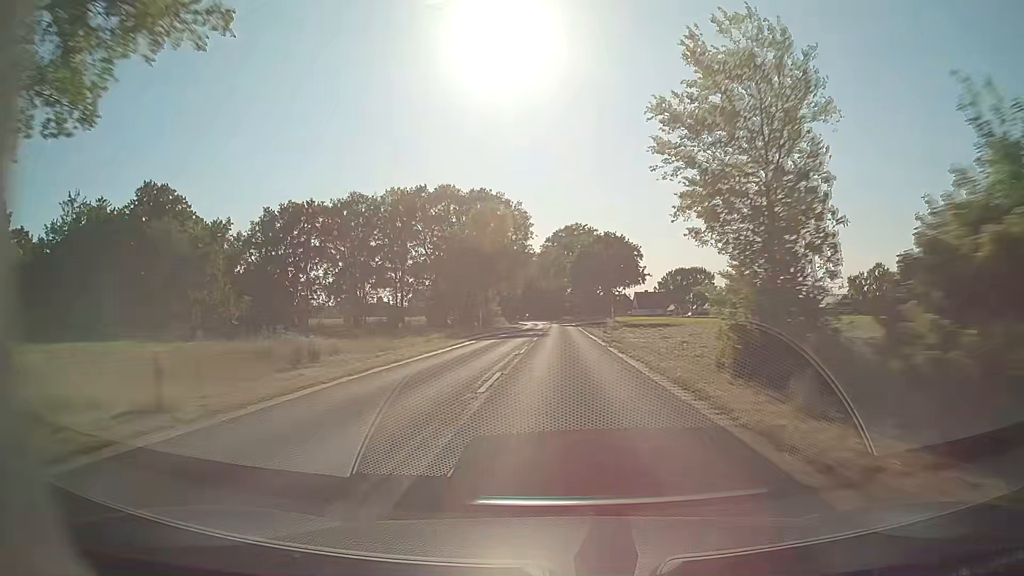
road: secondary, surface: asphalt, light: Day
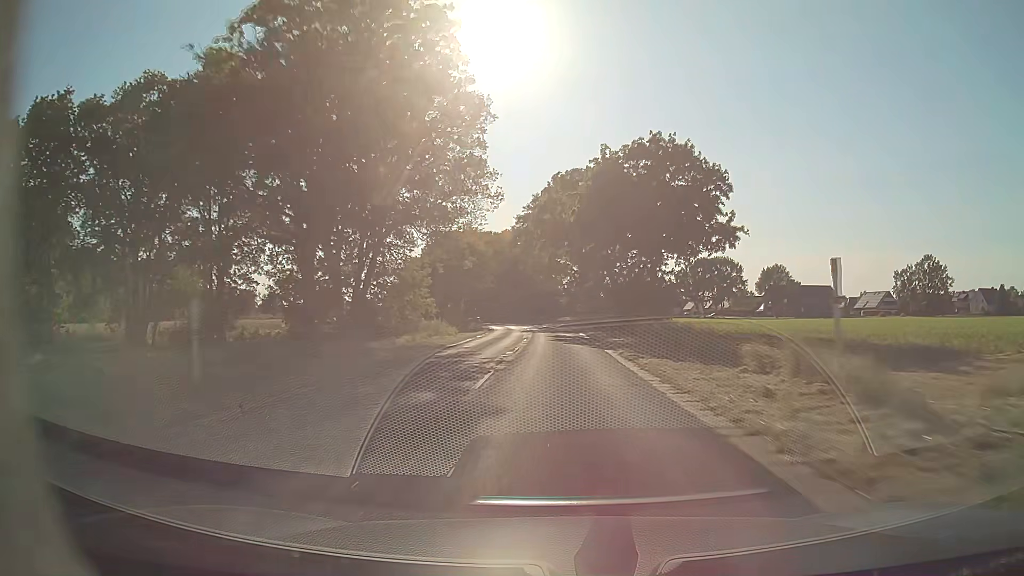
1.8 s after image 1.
(+0.3, +47.6) m; +1°
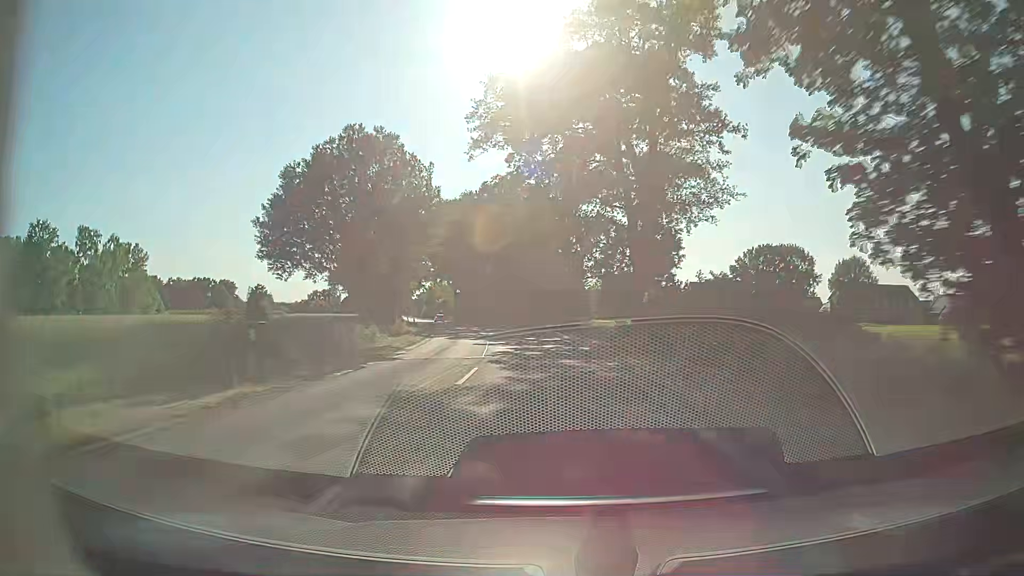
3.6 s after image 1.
(-0.2, +46.7) m; -1°
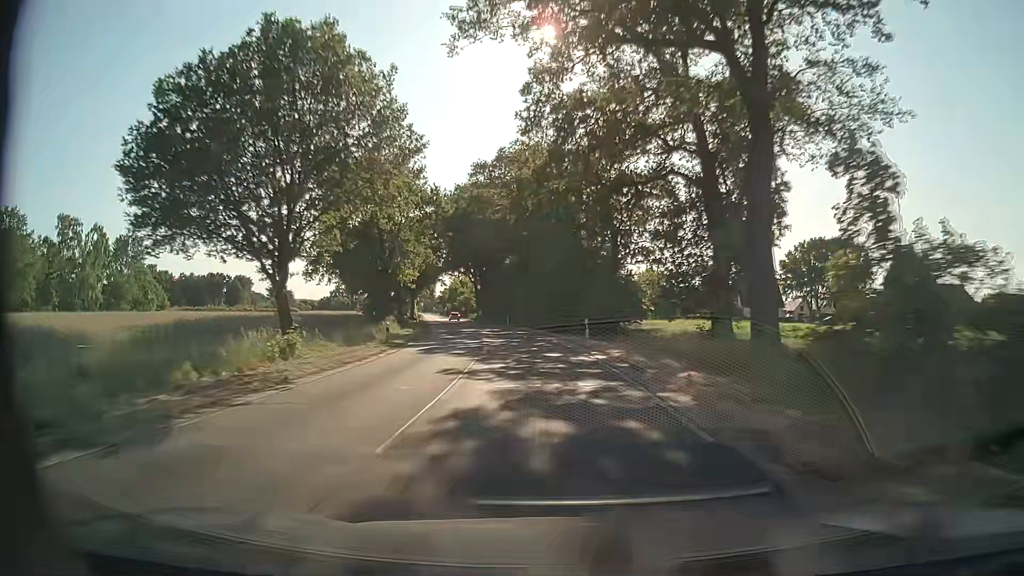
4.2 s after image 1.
(-0.3, +14.8) m; -3°
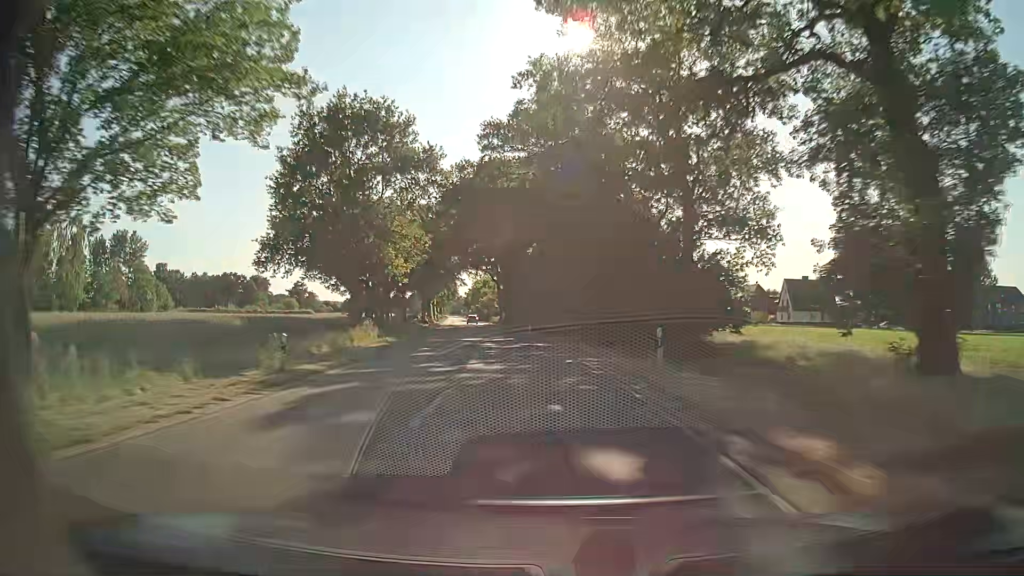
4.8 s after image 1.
(-0.3, +14.4) m; -3°
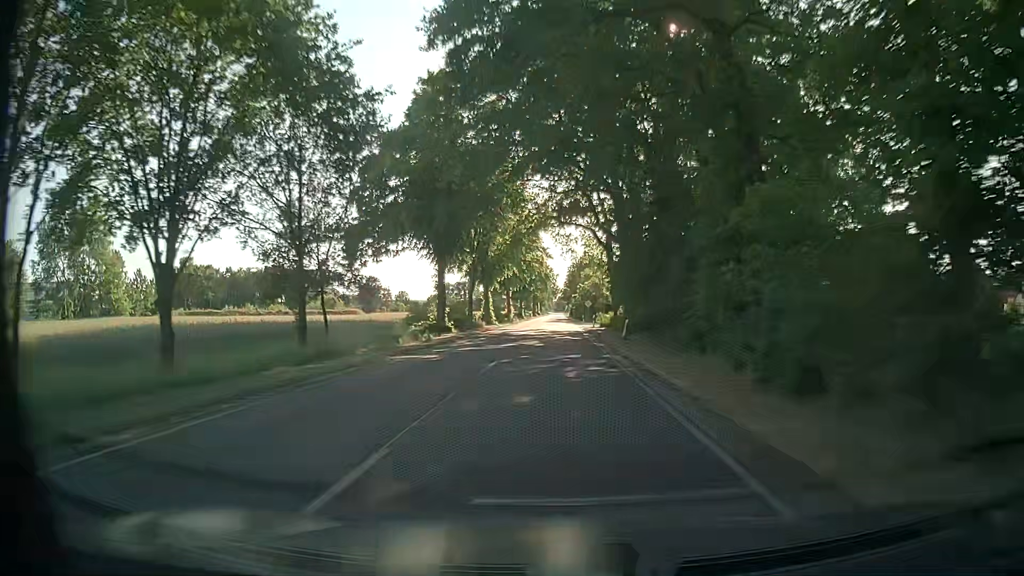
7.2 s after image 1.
(-4.9, +53.4) m; -9°
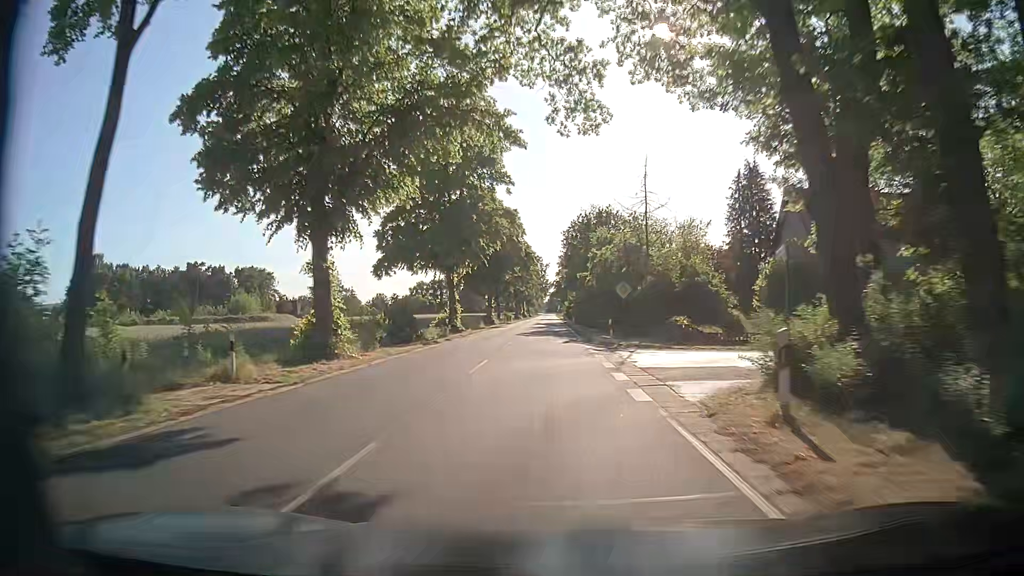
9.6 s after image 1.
(-0.3, +47.4) m; 0°
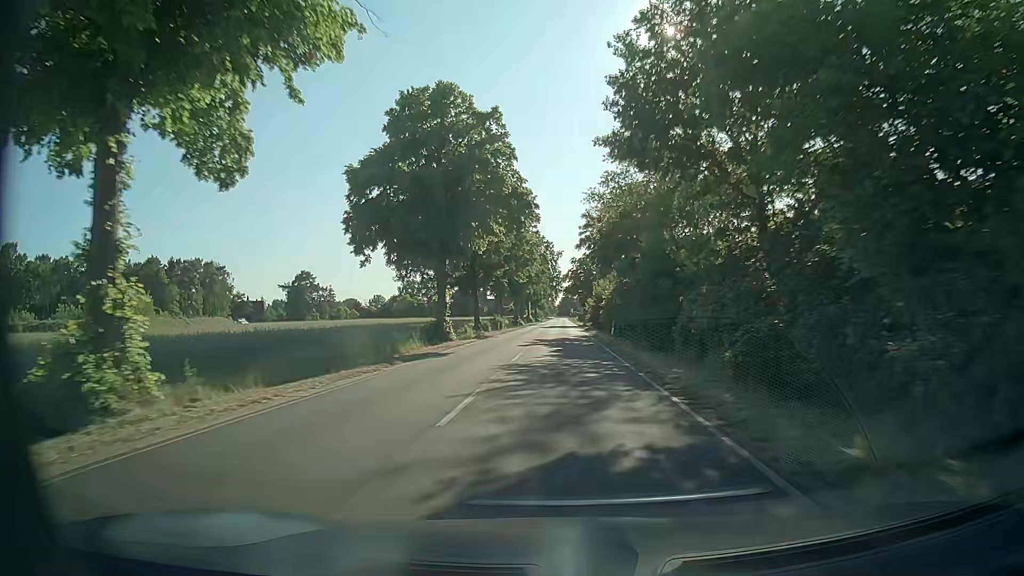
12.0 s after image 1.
(-0.3, +42.7) m; -1°
(0, +10) (0, +20) (0, +30) (0, +40) (+1, +50) (+1, +60) (+1, +70) (+1, +80) (+1, +90) (+1, +100) m
